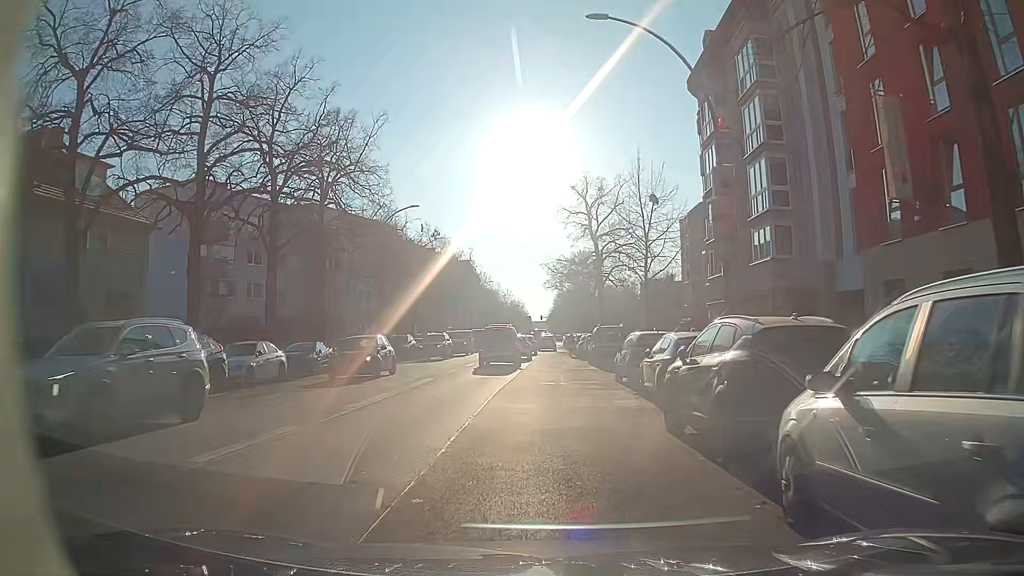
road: secondary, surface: asphalt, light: Day
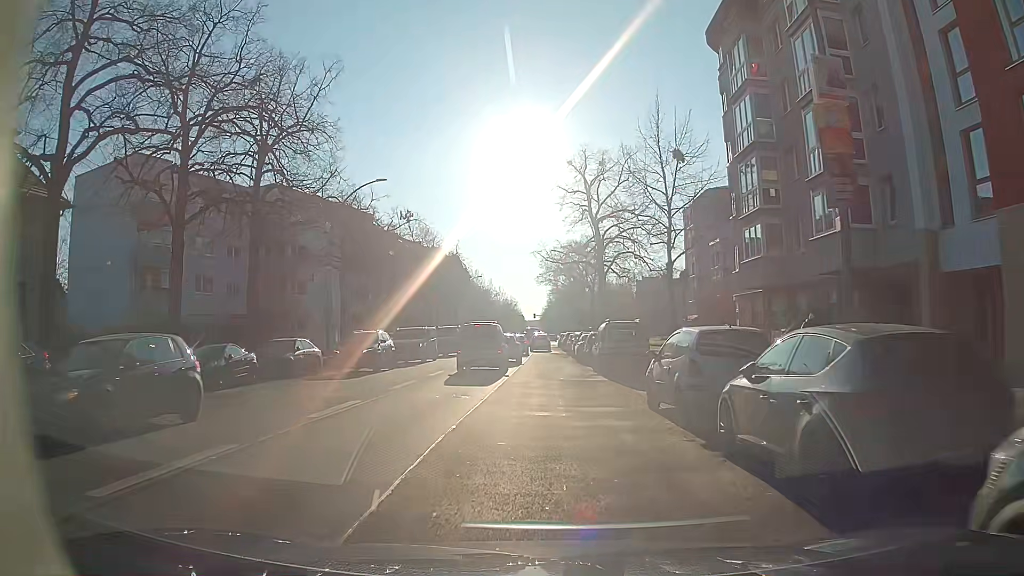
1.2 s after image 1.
(+0.1, +7.8) m; +1°
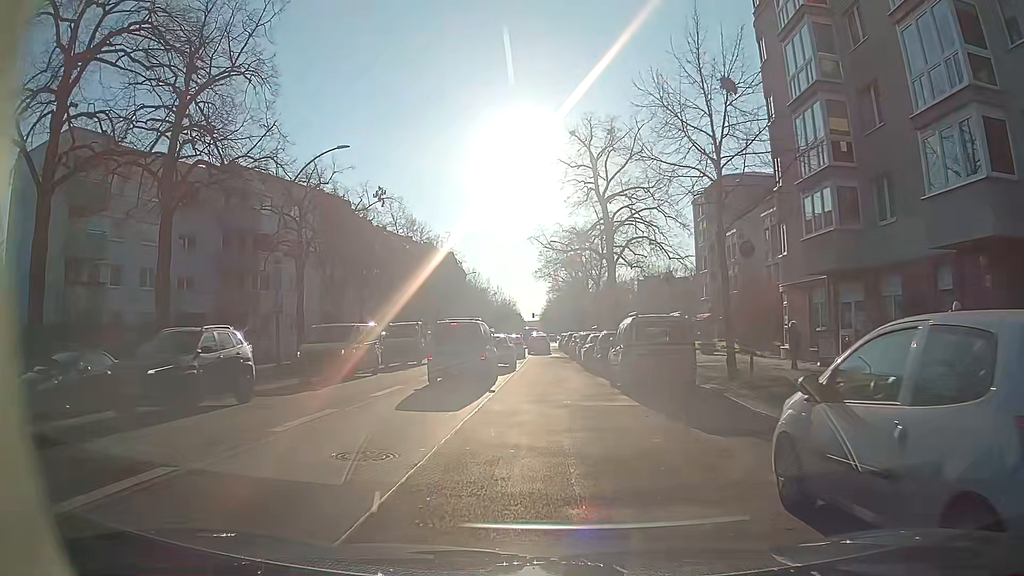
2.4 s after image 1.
(-0.1, +7.4) m; -1°
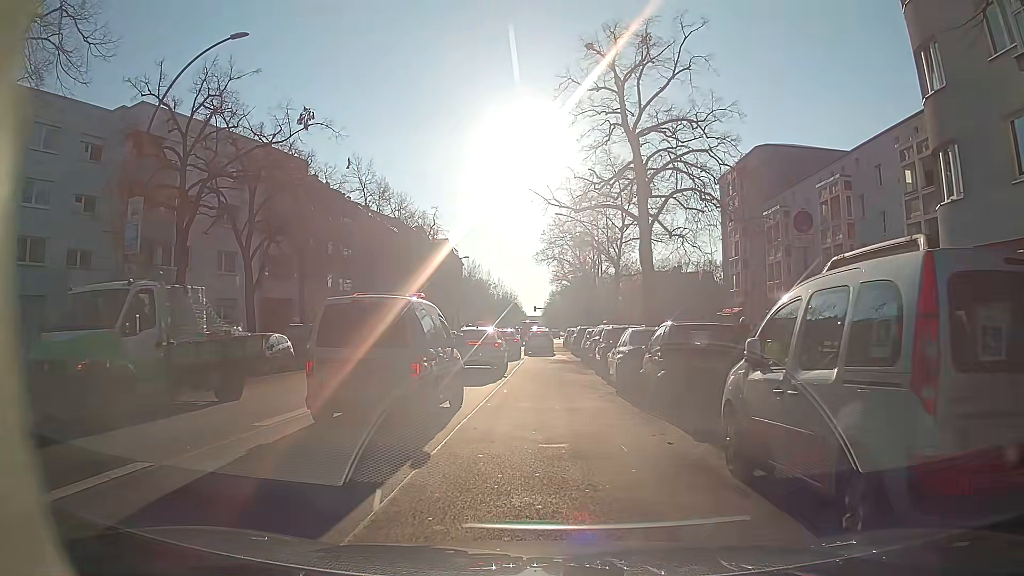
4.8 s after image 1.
(+0.1, +12.2) m; +1°
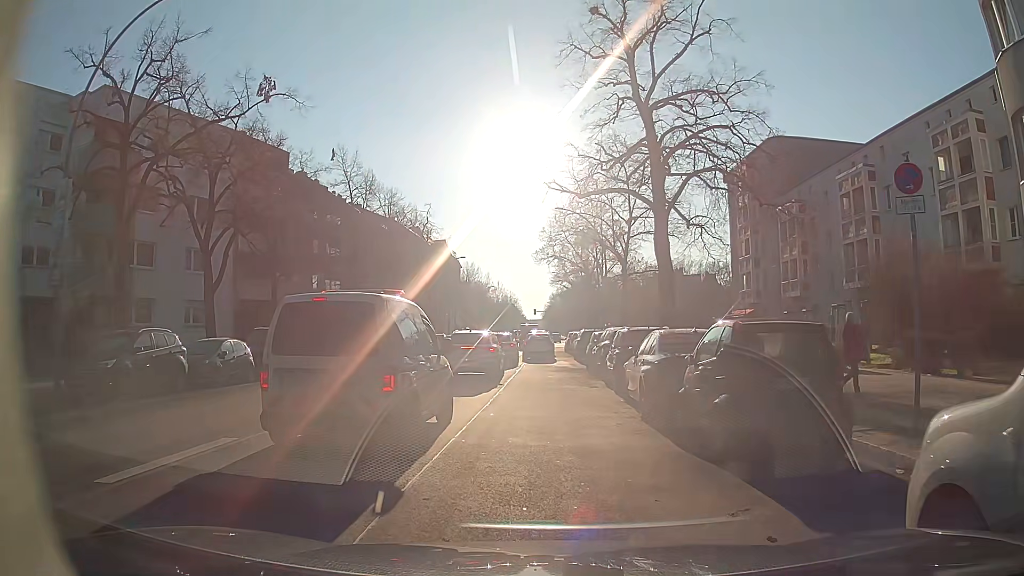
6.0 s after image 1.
(-0.1, +3.7) m; +2°
